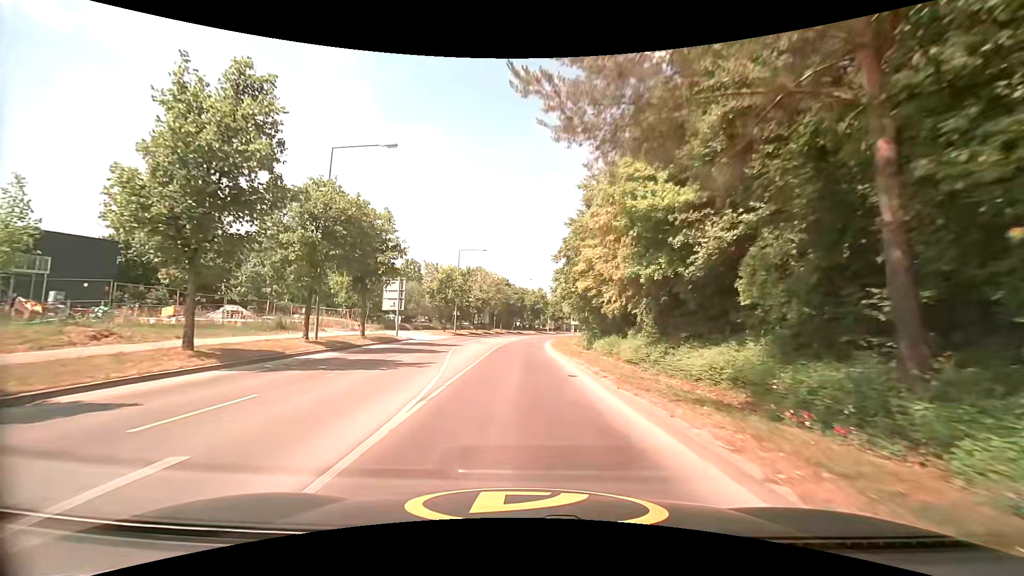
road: tertiary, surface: asphalt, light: Day
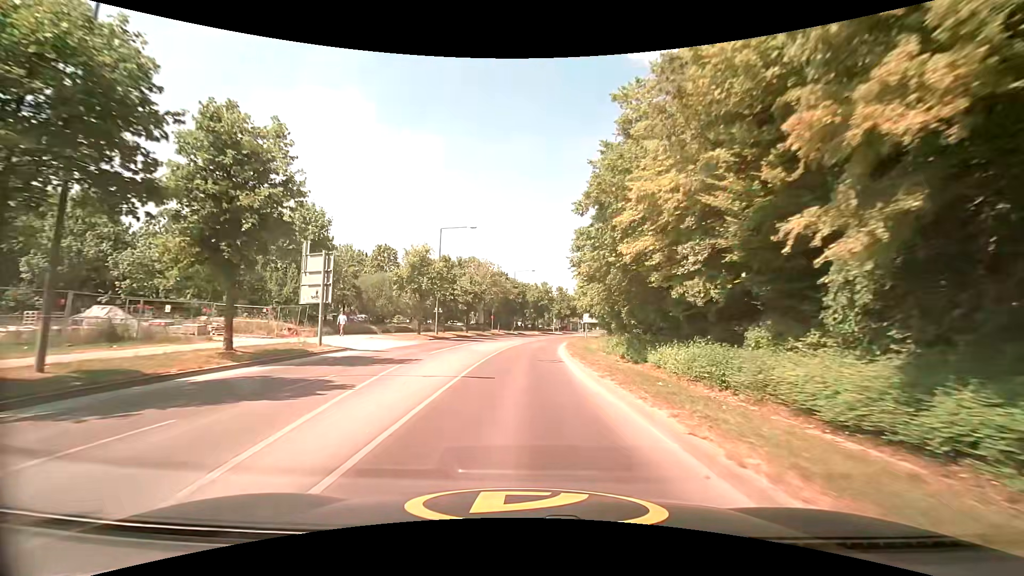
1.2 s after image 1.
(0.0, +14.4) m; 0°
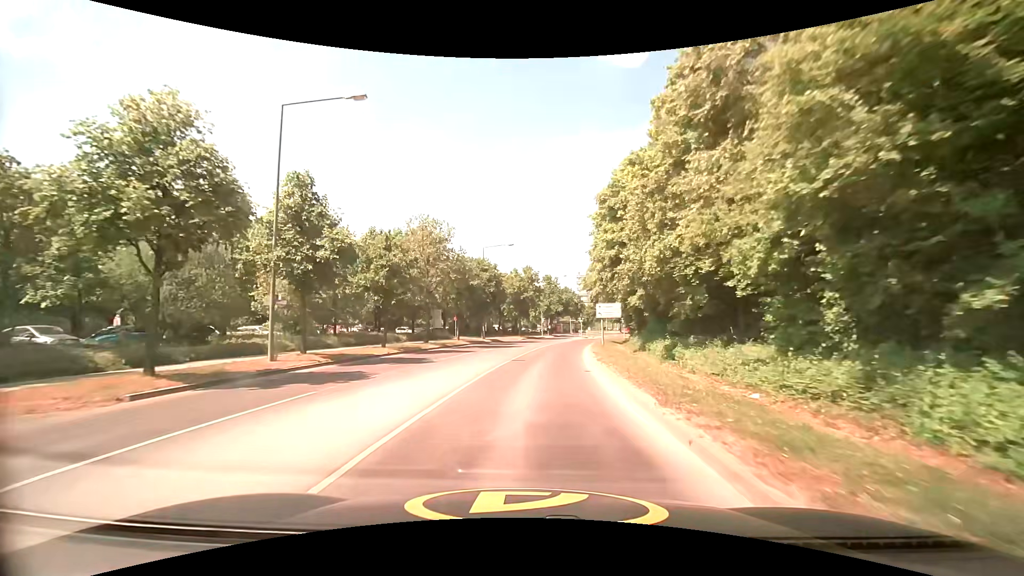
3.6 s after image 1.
(+0.5, +27.7) m; +2°
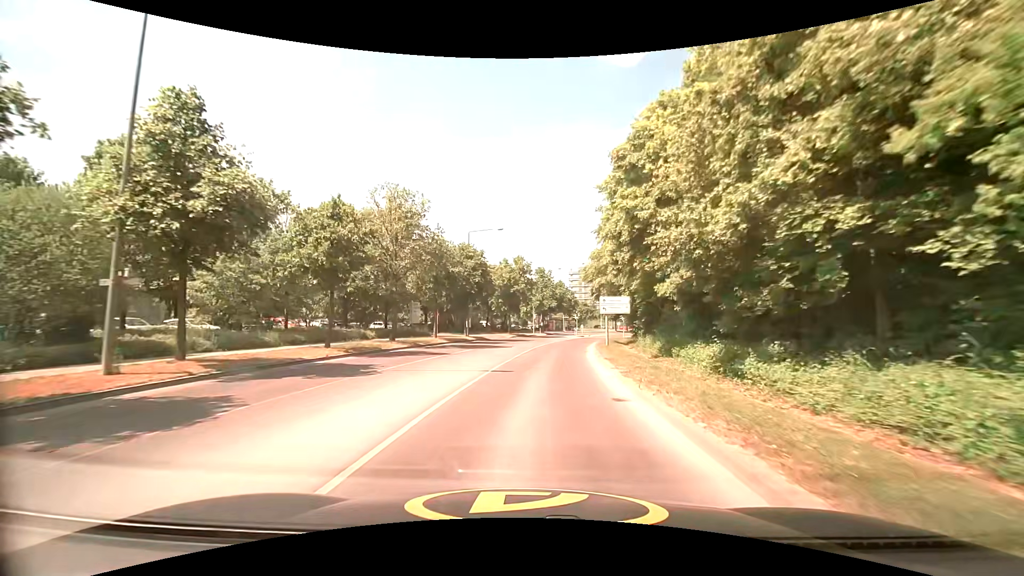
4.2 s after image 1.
(+0.1, +6.8) m; +2°
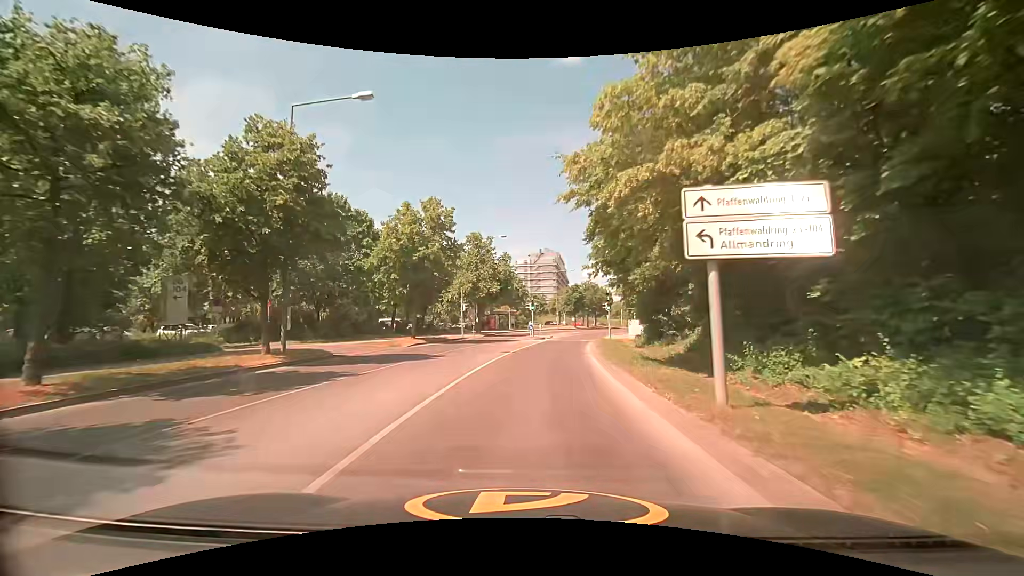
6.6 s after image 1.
(+1.5, +27.1) m; +6°
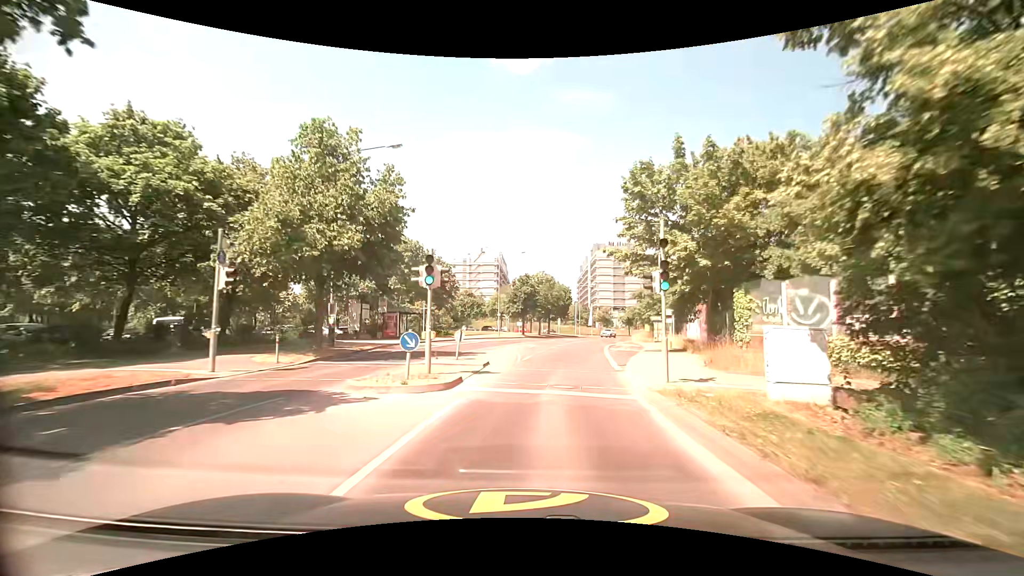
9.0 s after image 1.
(+1.3, +27.8) m; +6°
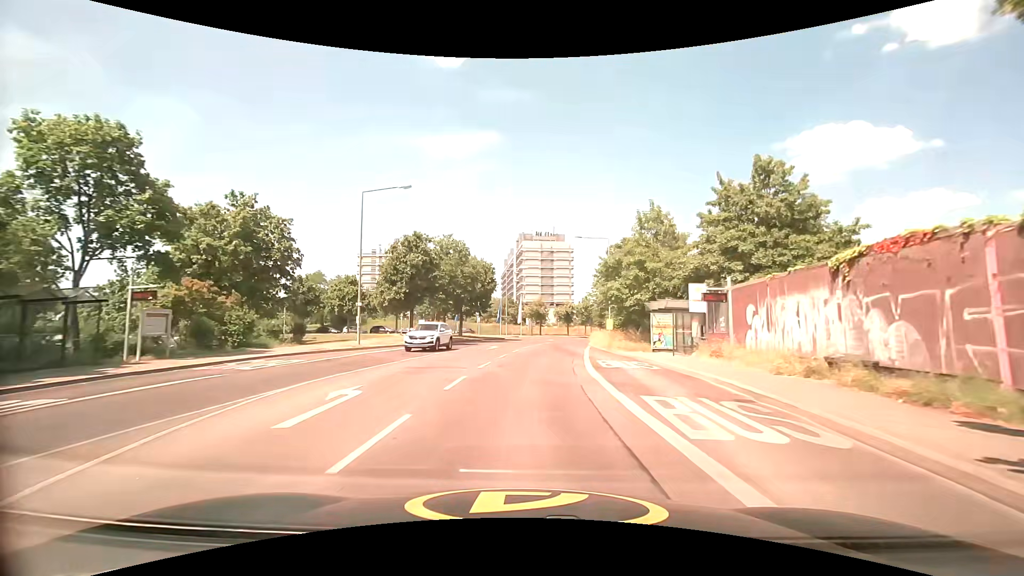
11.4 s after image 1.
(+2.7, +27.7) m; +10°
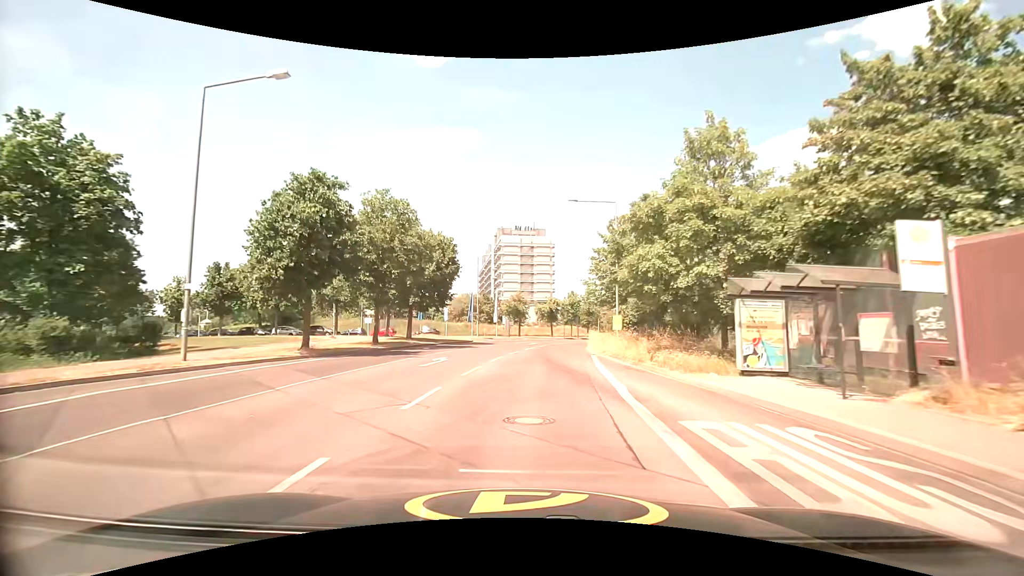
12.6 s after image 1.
(+0.4, +14.4) m; +2°
(0, +10) (+1, +20) (+1, +30) (+3, +40) (+5, +50) (+7, +59) (+10, +69) (+14, +78) (+18, +88) (+22, +97) m
